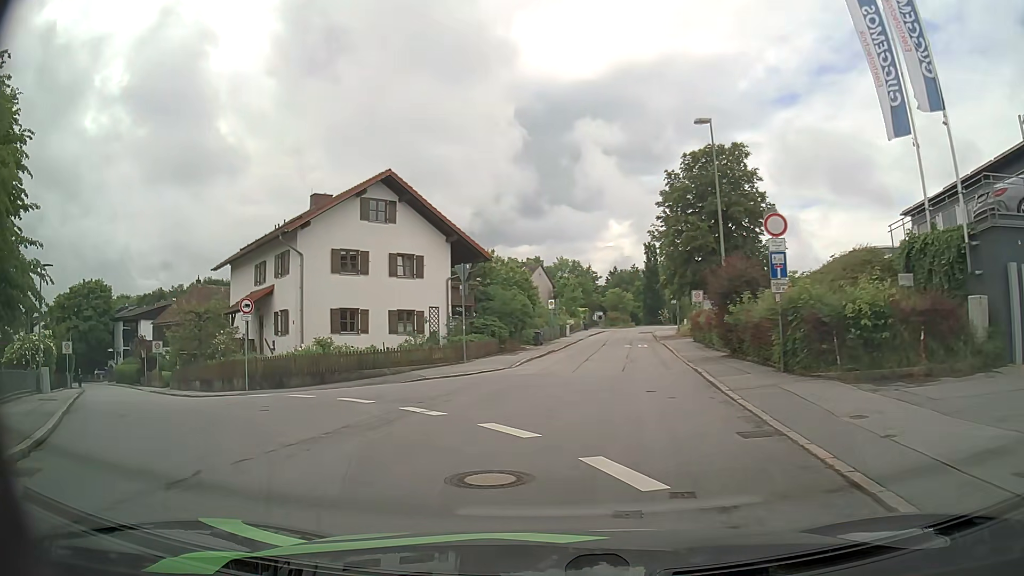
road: residential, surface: asphalt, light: Day
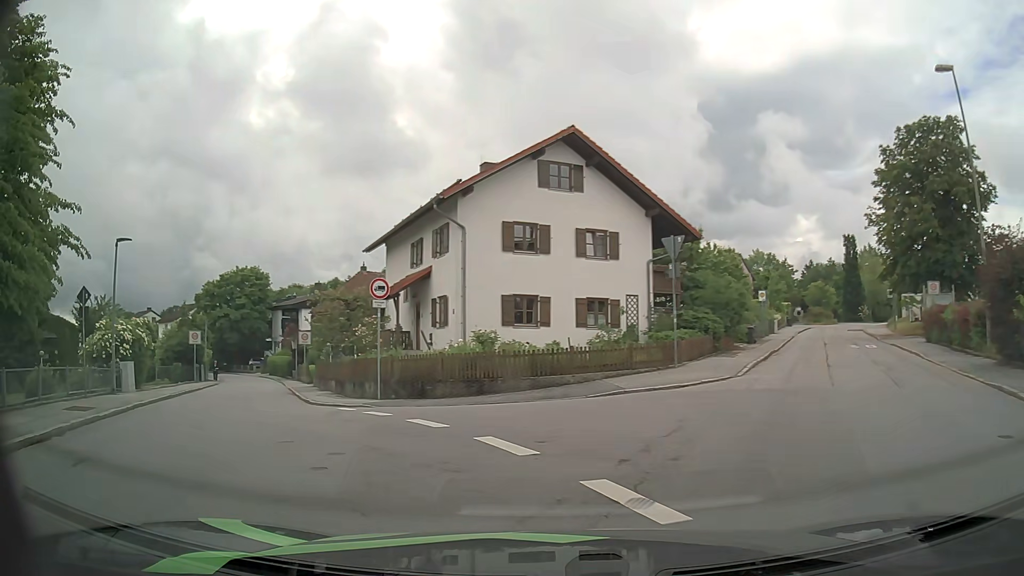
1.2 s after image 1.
(-0.9, +6.4) m; -16°
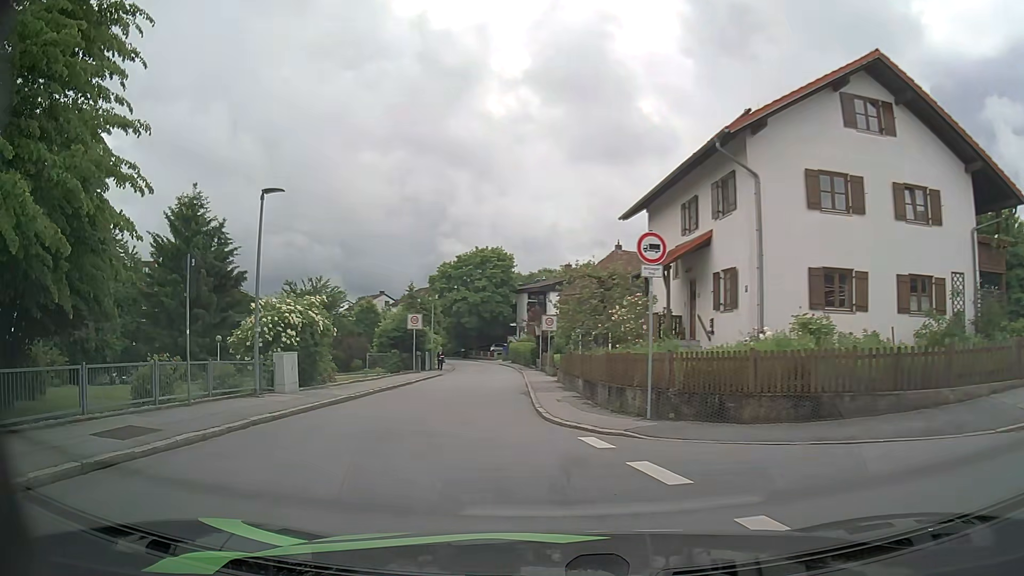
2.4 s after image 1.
(-1.4, +6.7) m; -22°
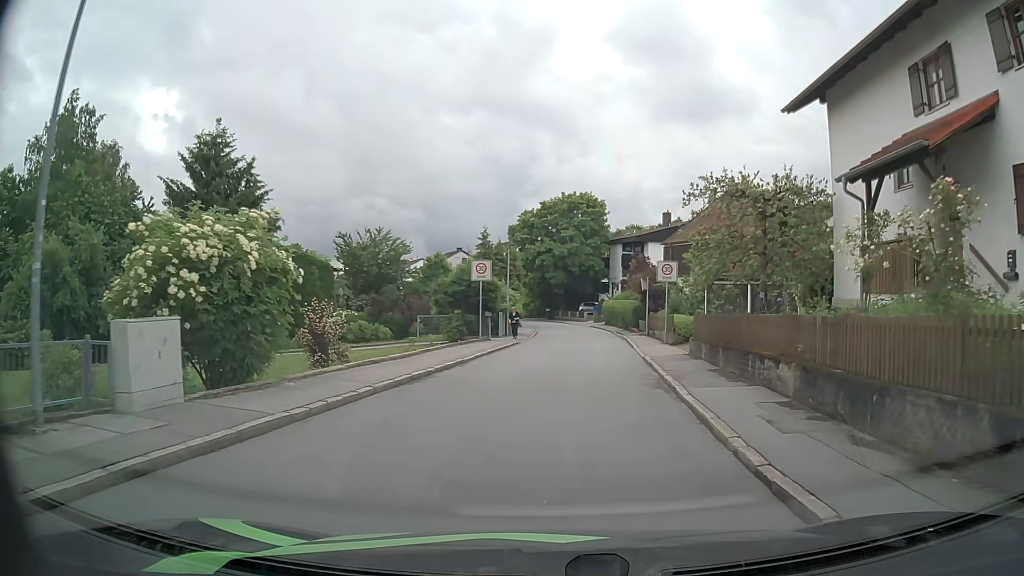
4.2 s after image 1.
(-1.2, +11.0) m; -7°
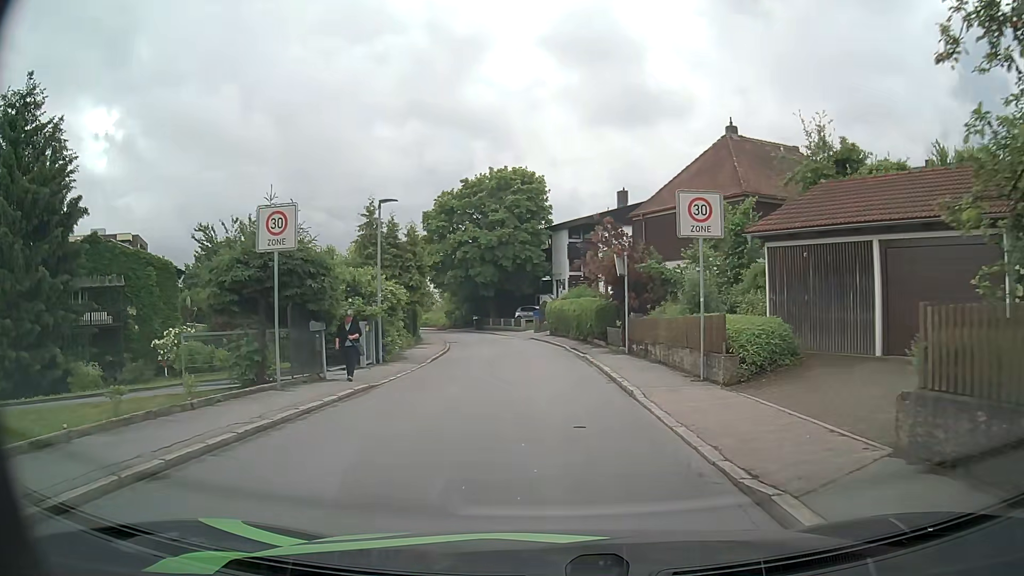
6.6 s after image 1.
(+0.8, +16.8) m; +5°
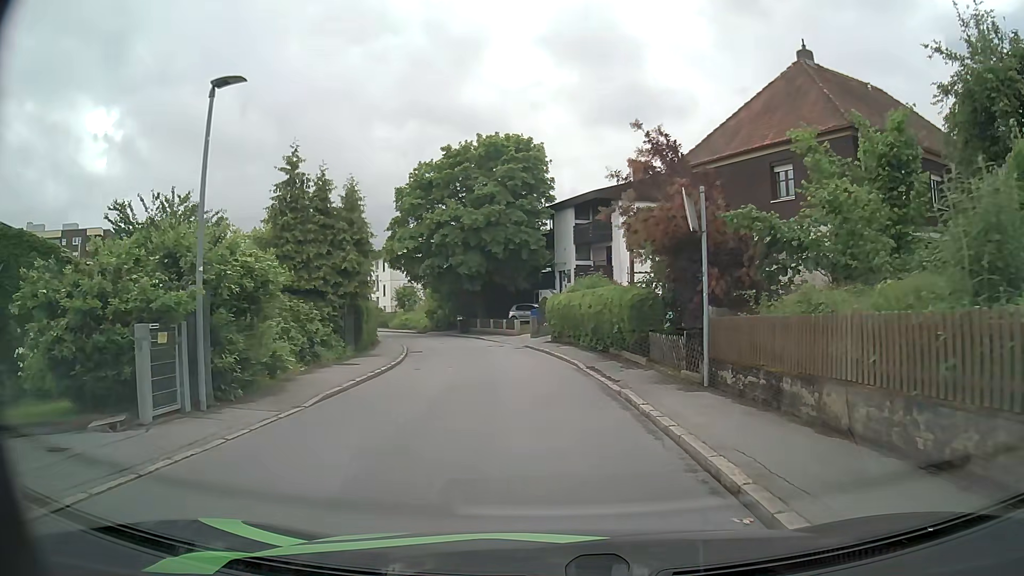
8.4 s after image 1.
(0.0, +11.2) m; 0°
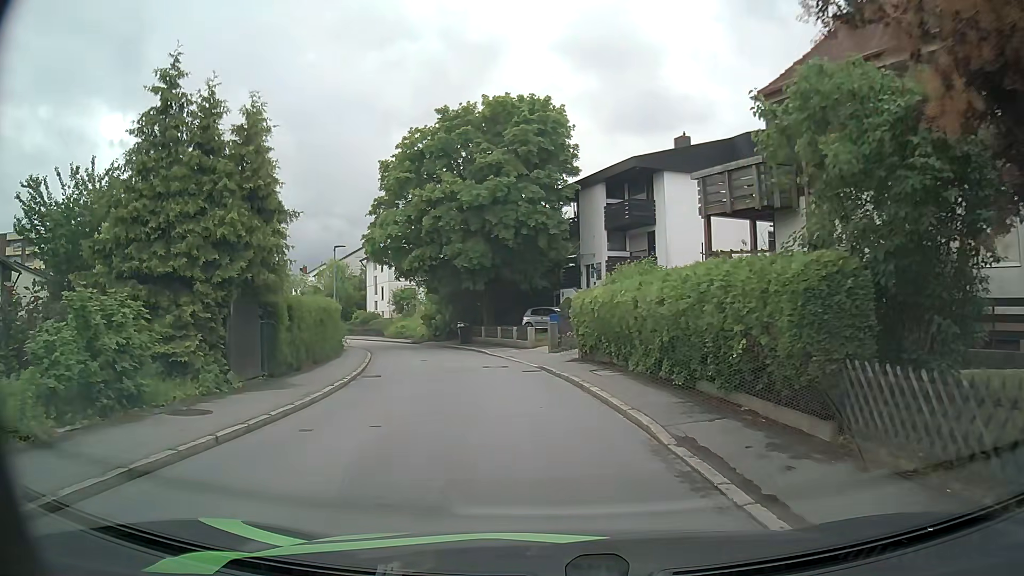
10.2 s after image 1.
(-0.1, +10.2) m; -2°
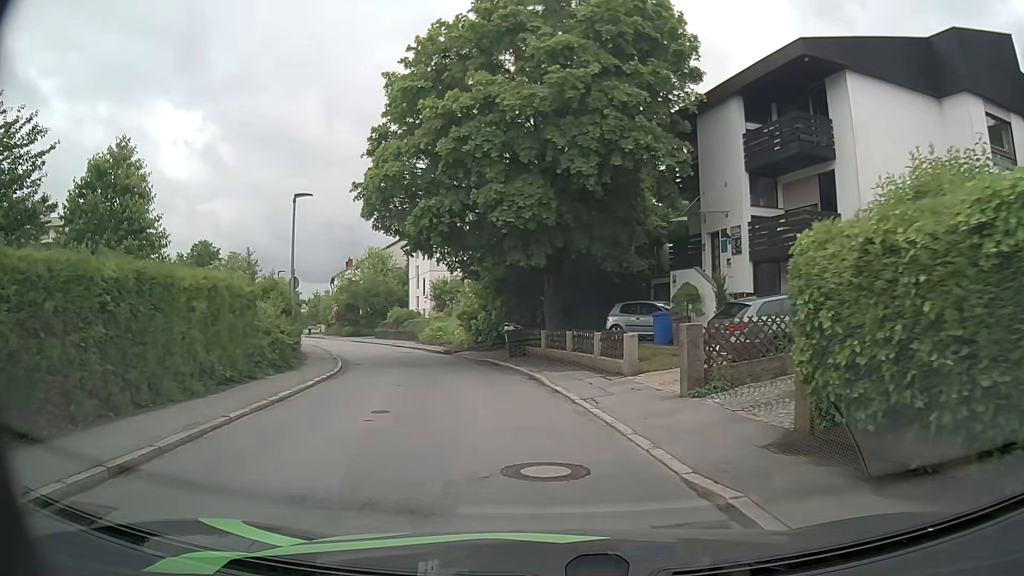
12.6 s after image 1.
(-0.7, +14.5) m; -6°
(0, +10) (-2, +20) (-5, +29) (-8, +39) (-13, +48) (-18, +56) (-23, +65) (-28, +74) (-32, +83) (-37, +92) m
